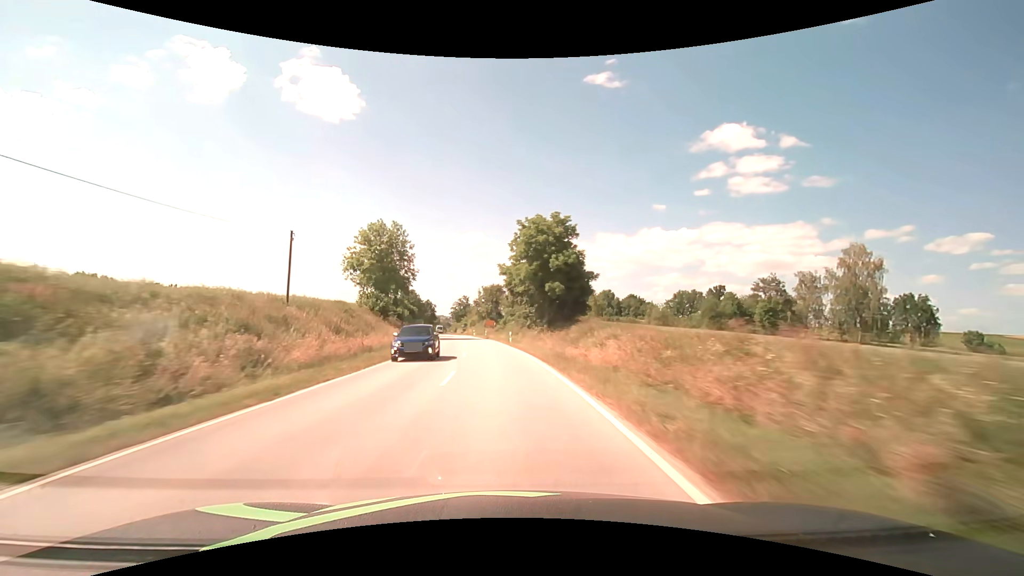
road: secondary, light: Day
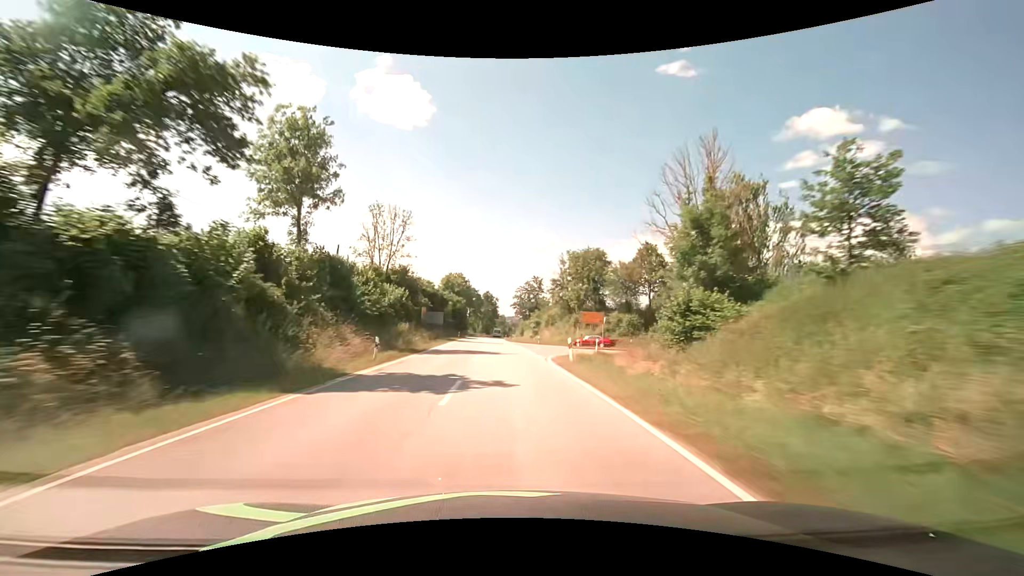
(-5.1, +62.9) m; -8°
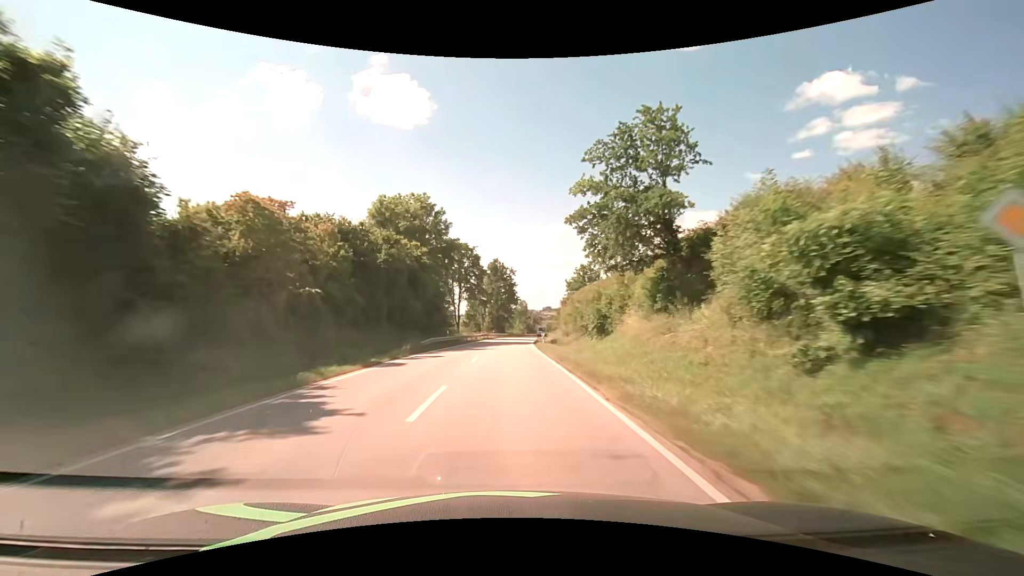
(-2.5, +73.0) m; -3°
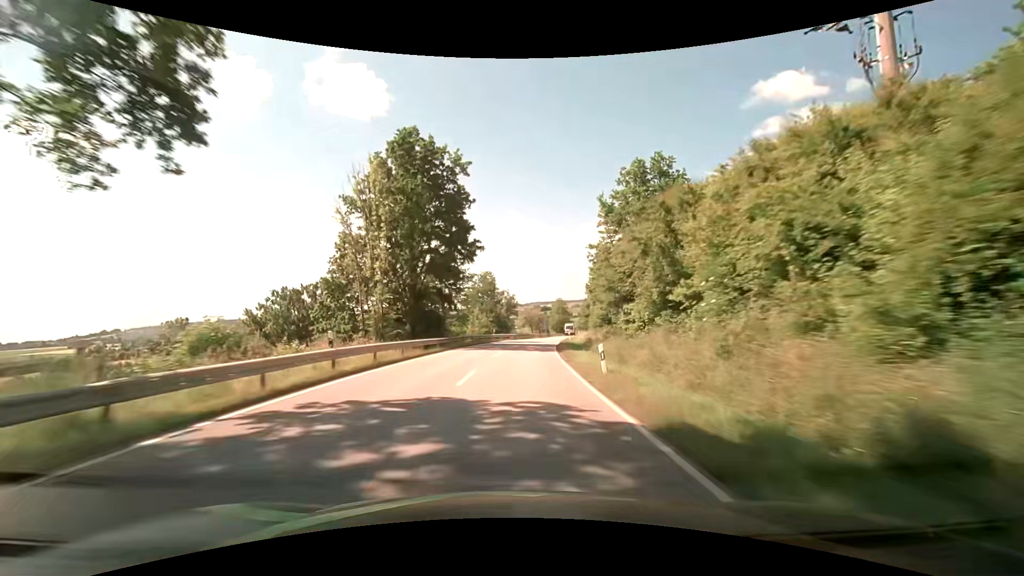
(+1.4, +67.2) m; +4°
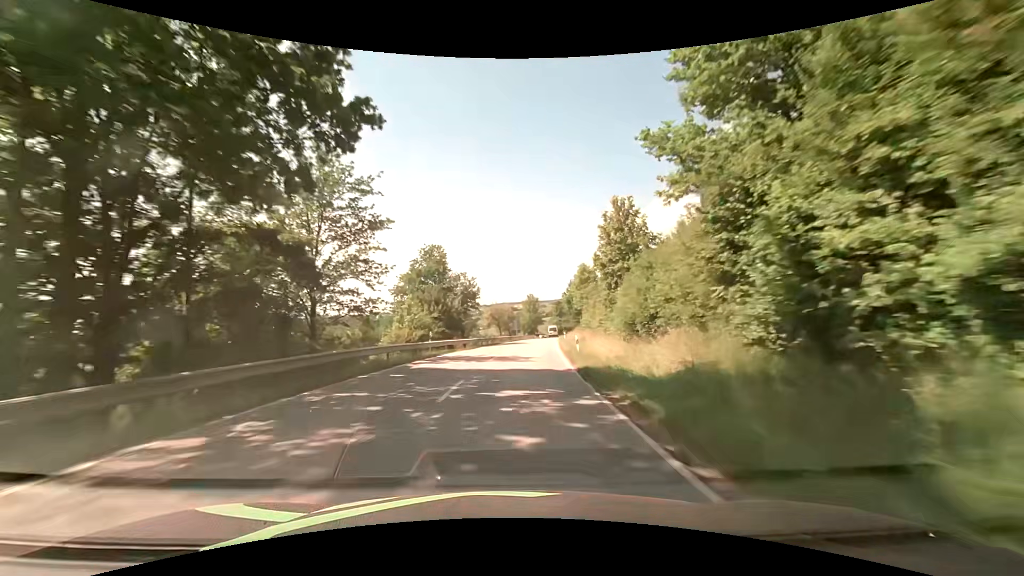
(+0.8, +26.3) m; +3°
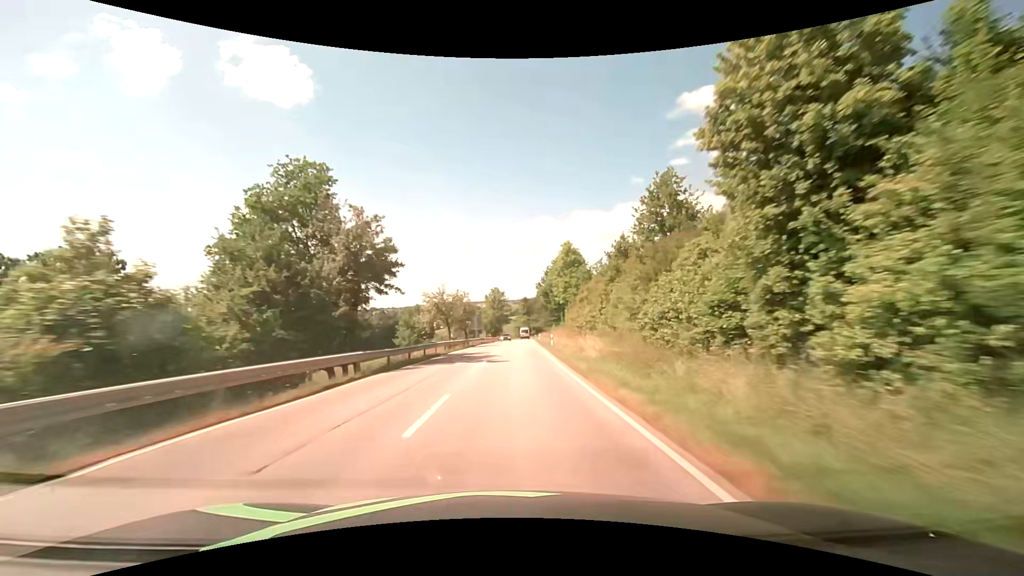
(+1.1, +26.4) m; +5°
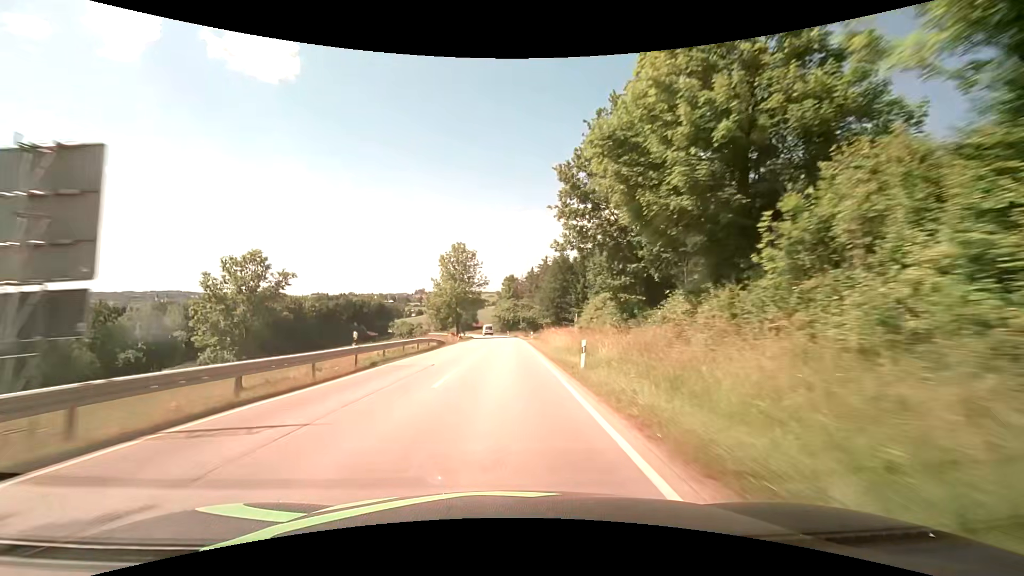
(+1.9, +66.5) m; +2°
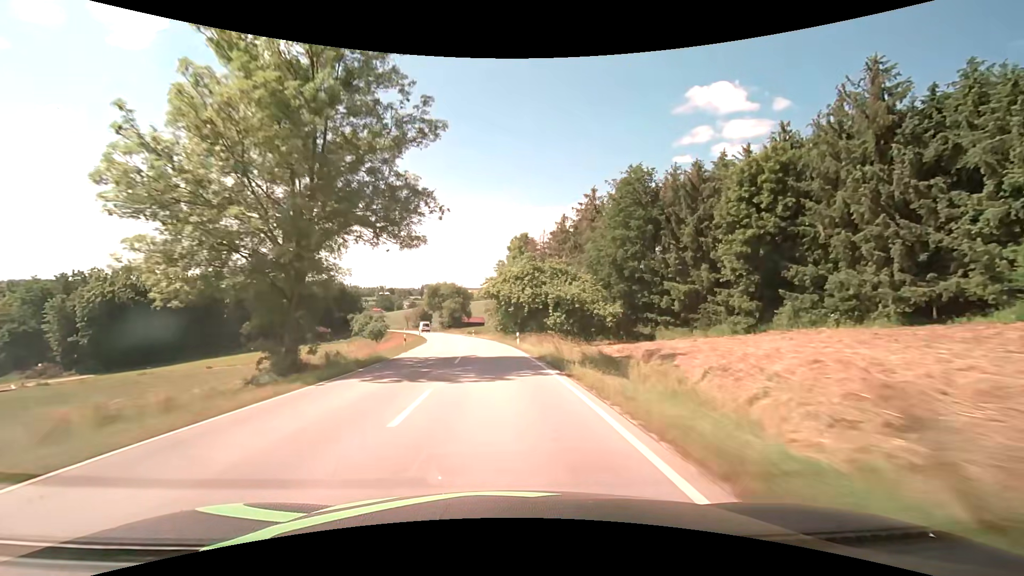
(+0.1, +64.2) m; -1°
(0, +10) (0, +20) (-1, +30) (-2, +40) (-3, +50) (-4, +60) (-6, +70) (-8, +79) (-10, +89) (-12, +99) m
